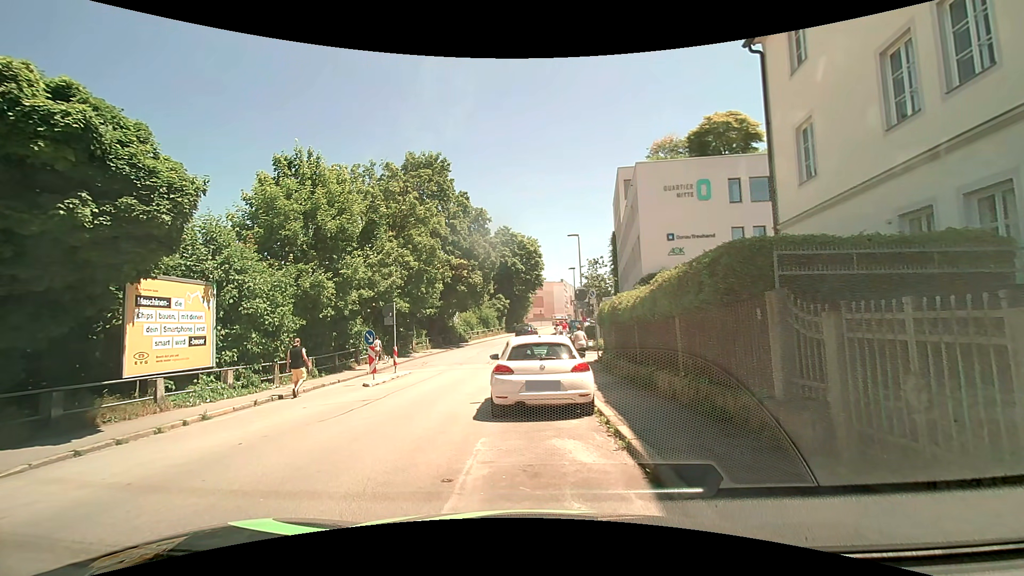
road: residential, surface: asphalt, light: Day
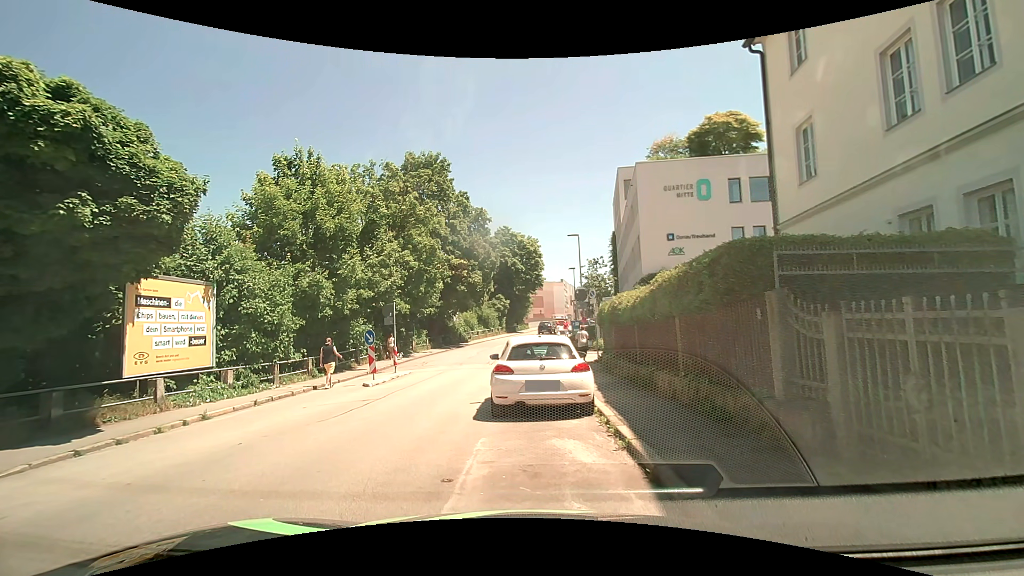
(0.0, 0.0) m; 0°
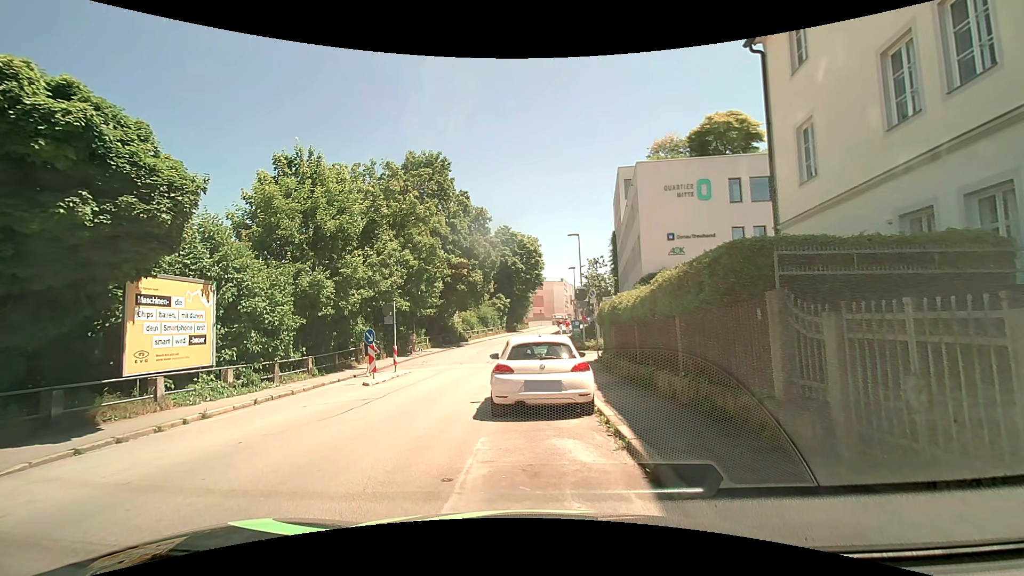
(0.0, 0.0) m; 0°
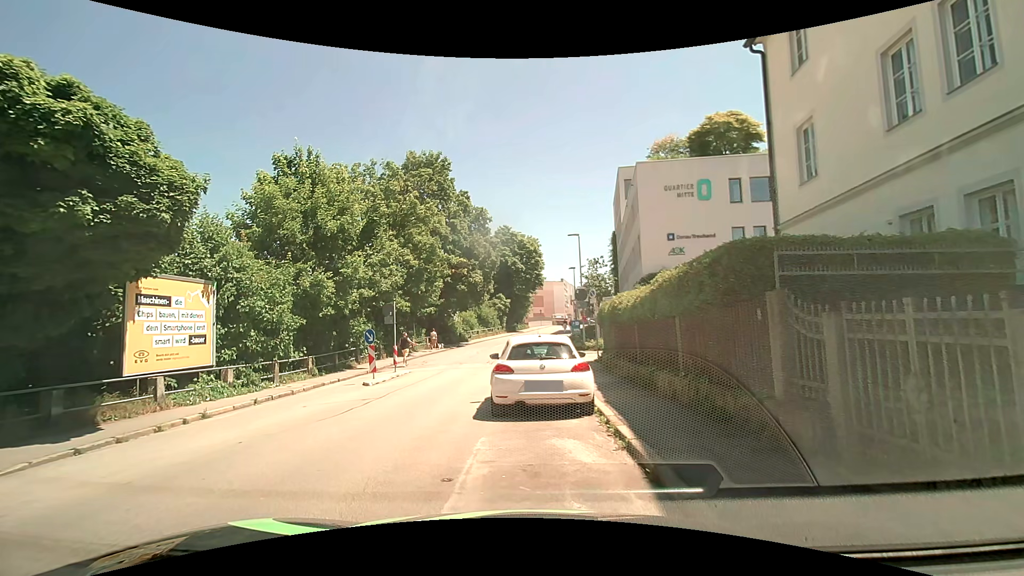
(0.0, 0.0) m; 0°
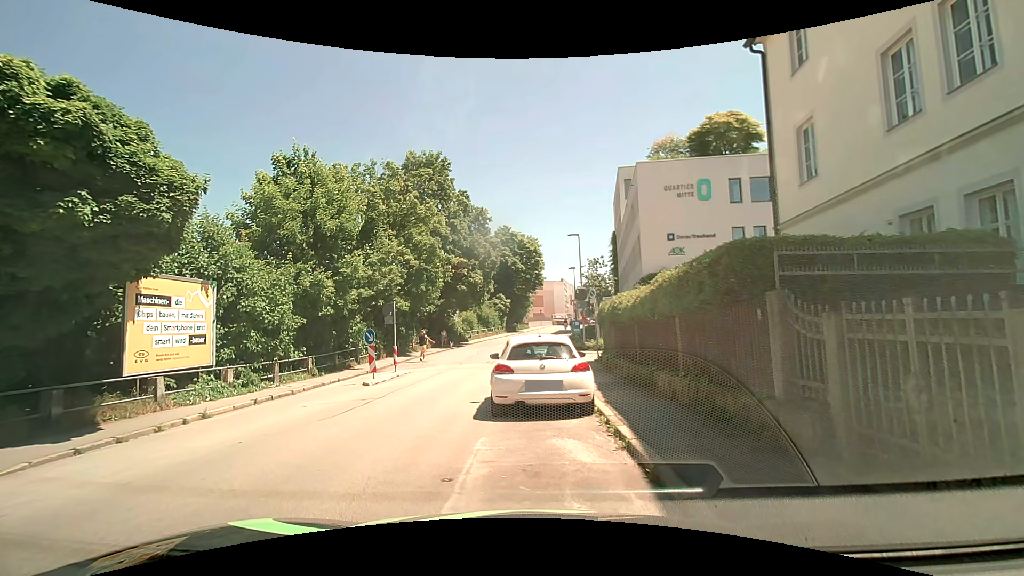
(0.0, 0.0) m; 0°
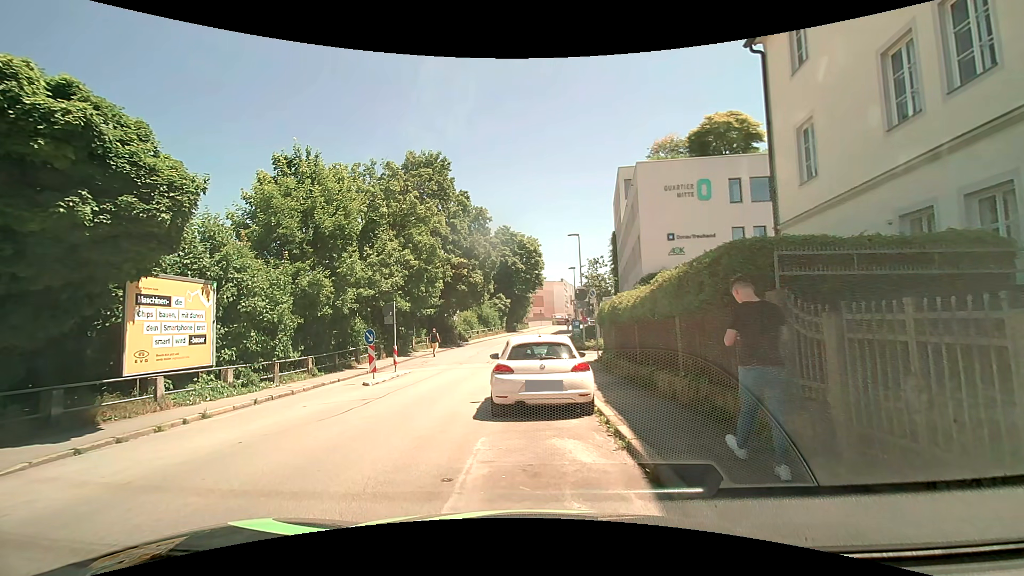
(0.0, 0.0) m; 0°
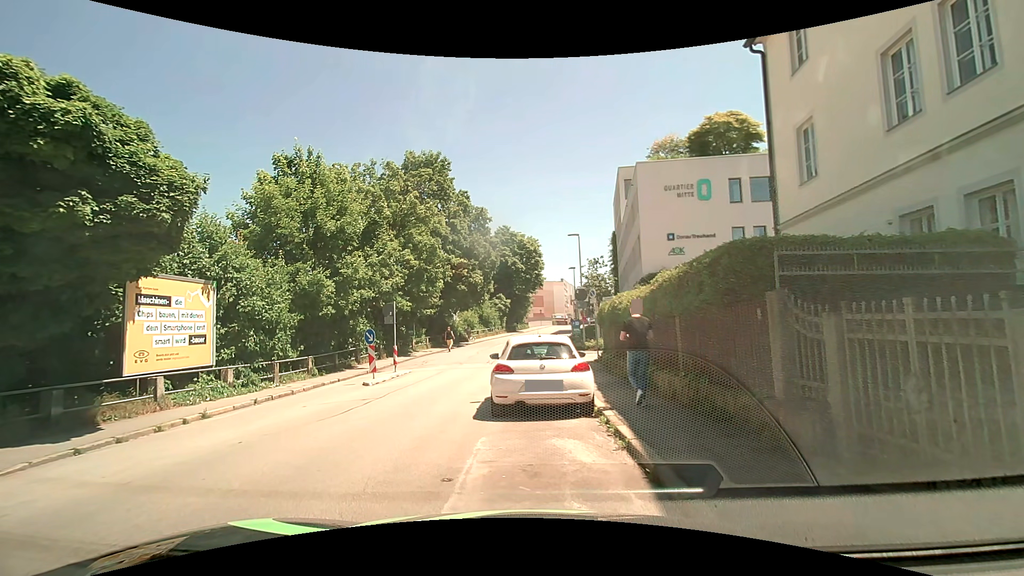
(0.0, 0.0) m; 0°
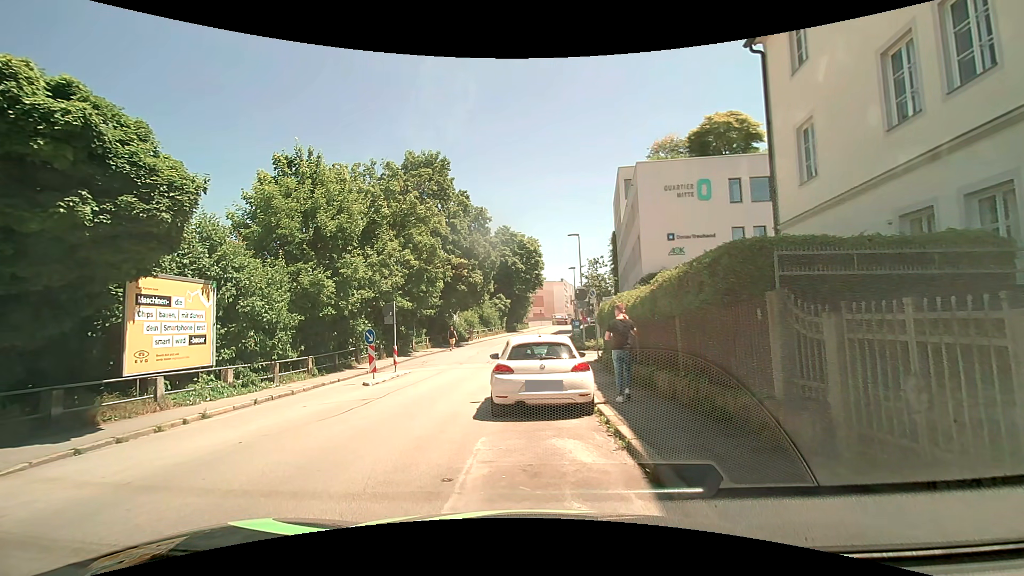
(0.0, 0.0) m; 0°
